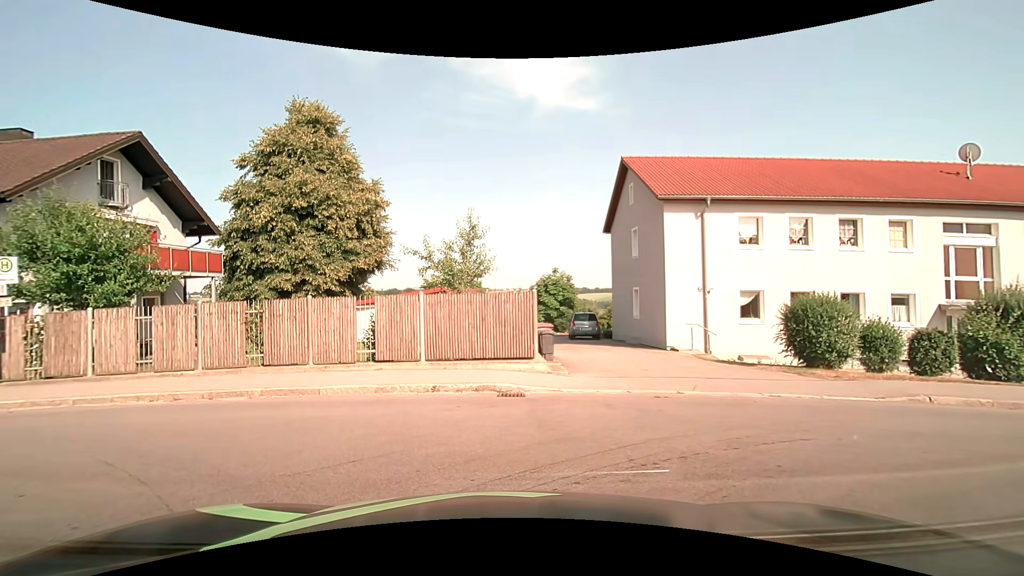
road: tertiary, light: Day
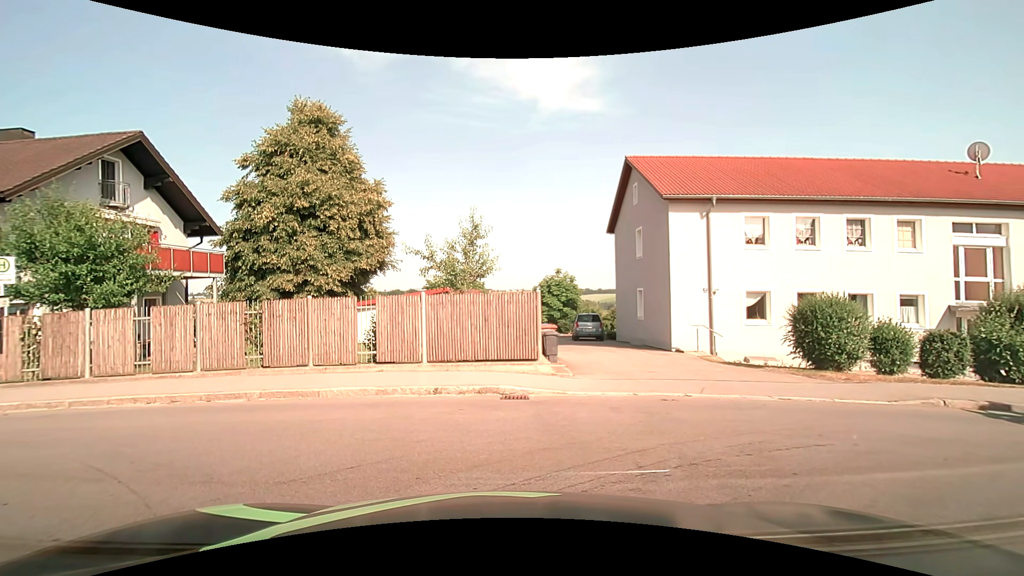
(0.0, +0.2) m; 0°
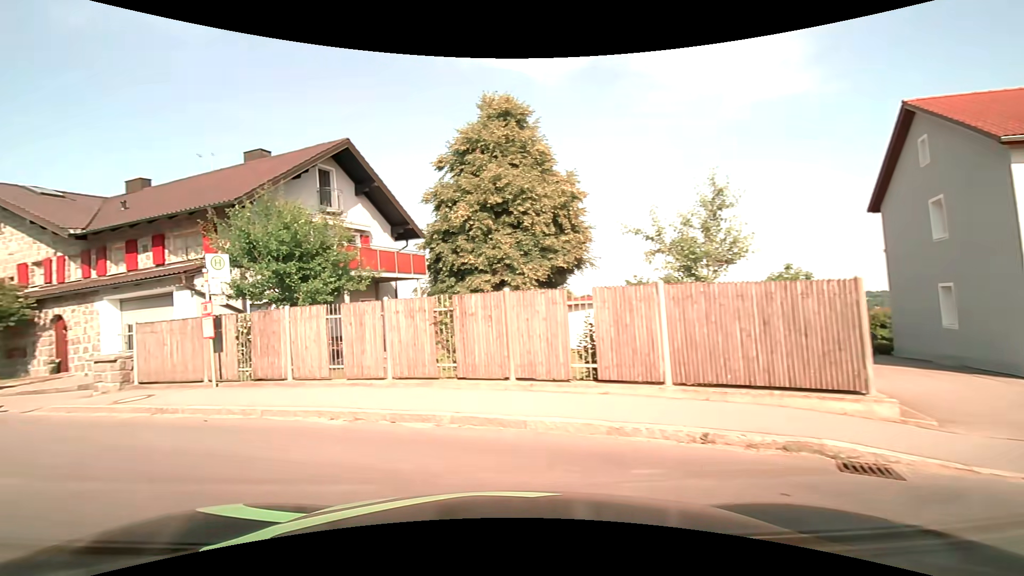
(-0.6, +3.6) m; -21°
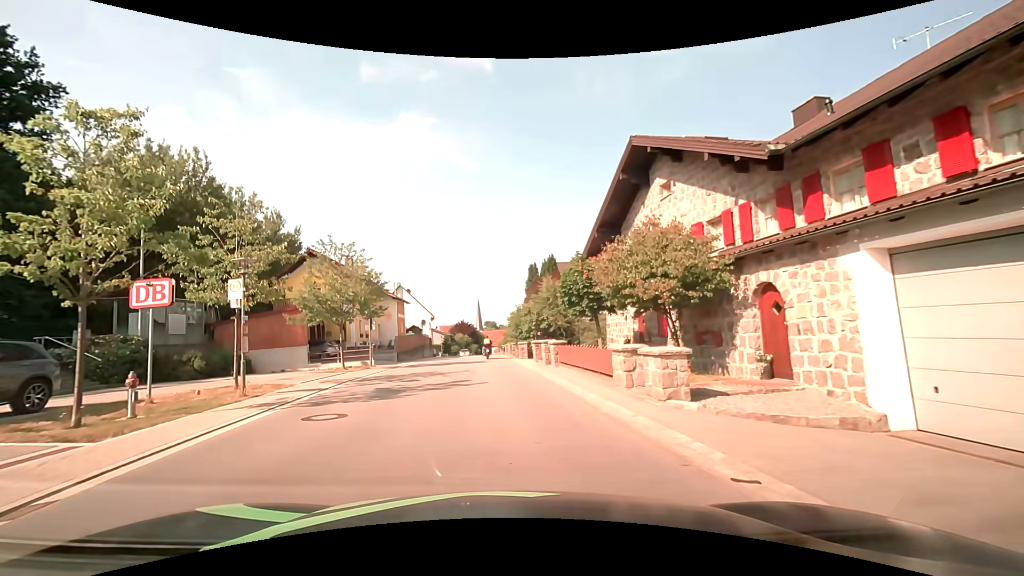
(-8.0, +9.3) m; -62°
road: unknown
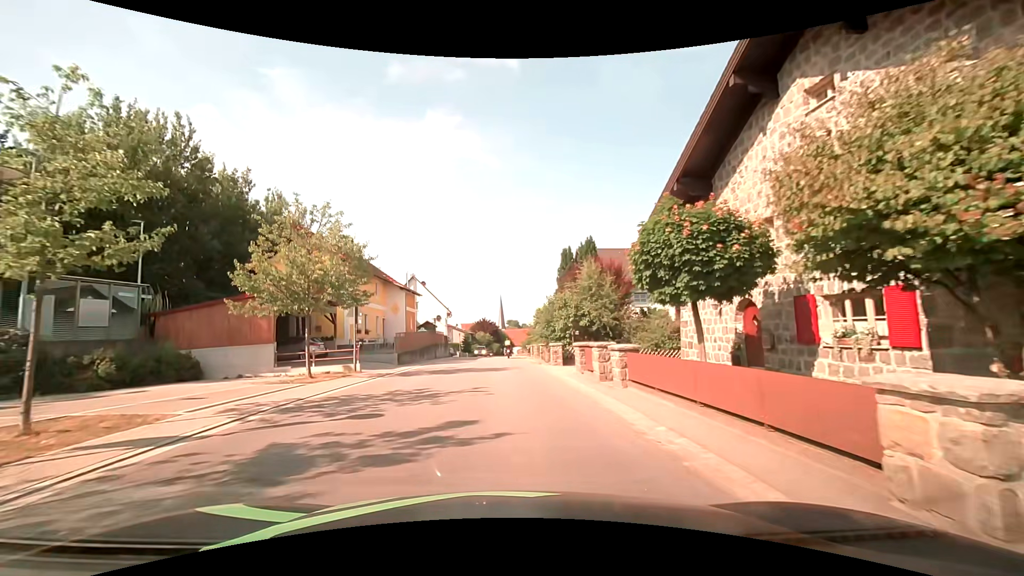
(-0.3, +8.0) m; -3°
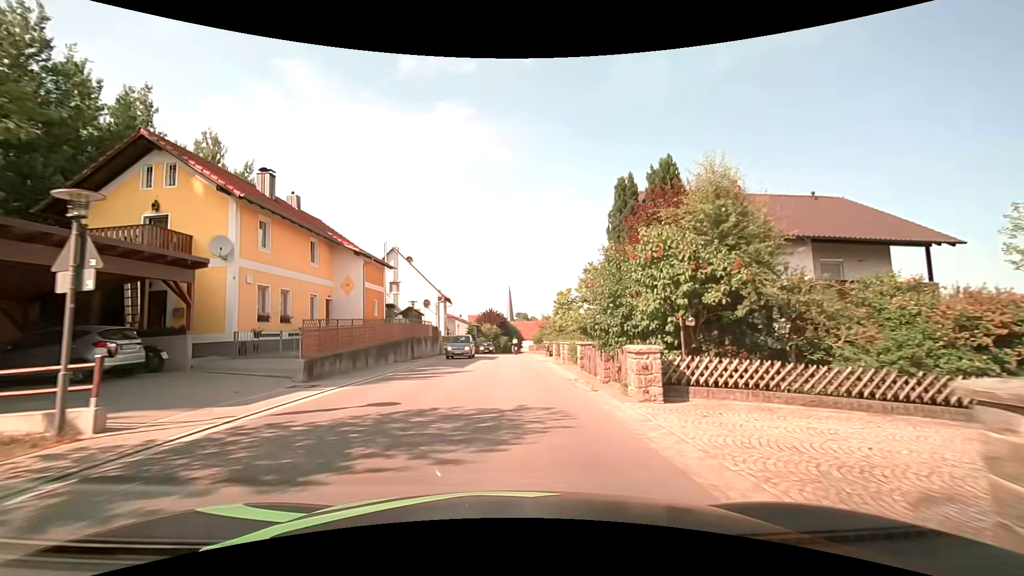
(-0.1, +15.6) m; 0°
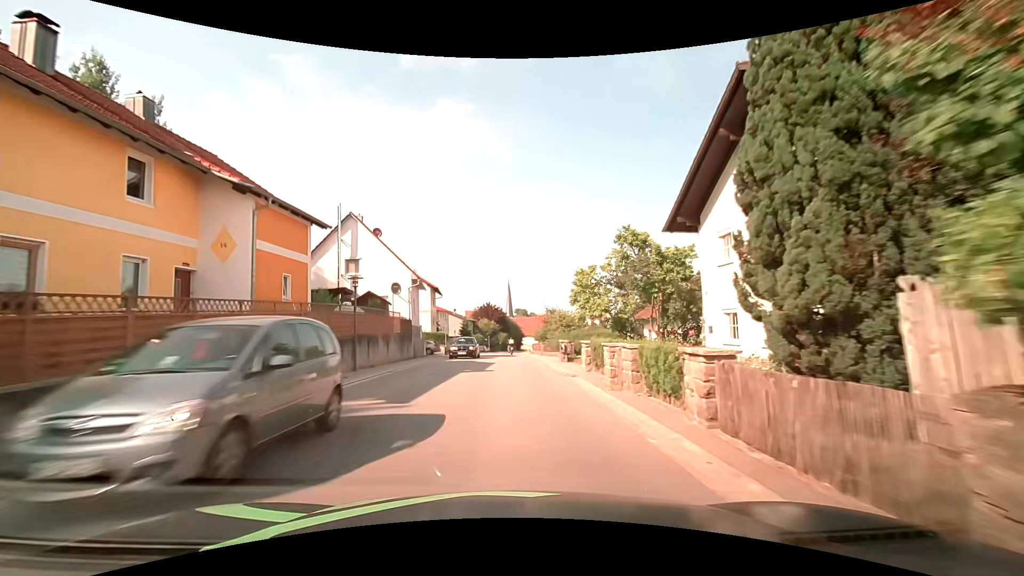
(-0.1, +12.5) m; -1°
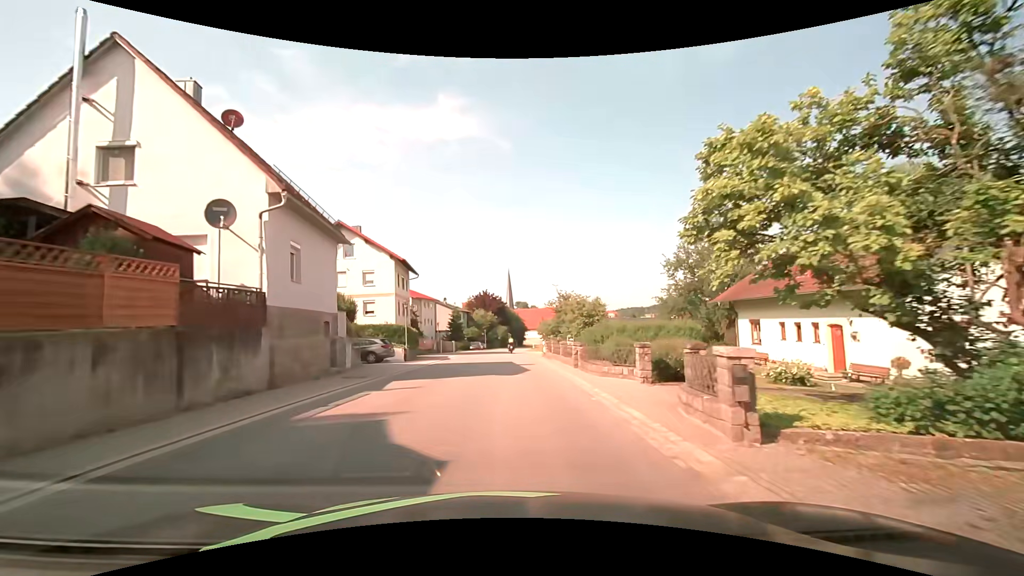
(+0.2, +20.6) m; 0°
(0, +10) (0, +20) (0, +30) (0, +40) (0, +50) (0, +60) (0, +70) (+1, +80) (+2, +90) (+4, +100) m
